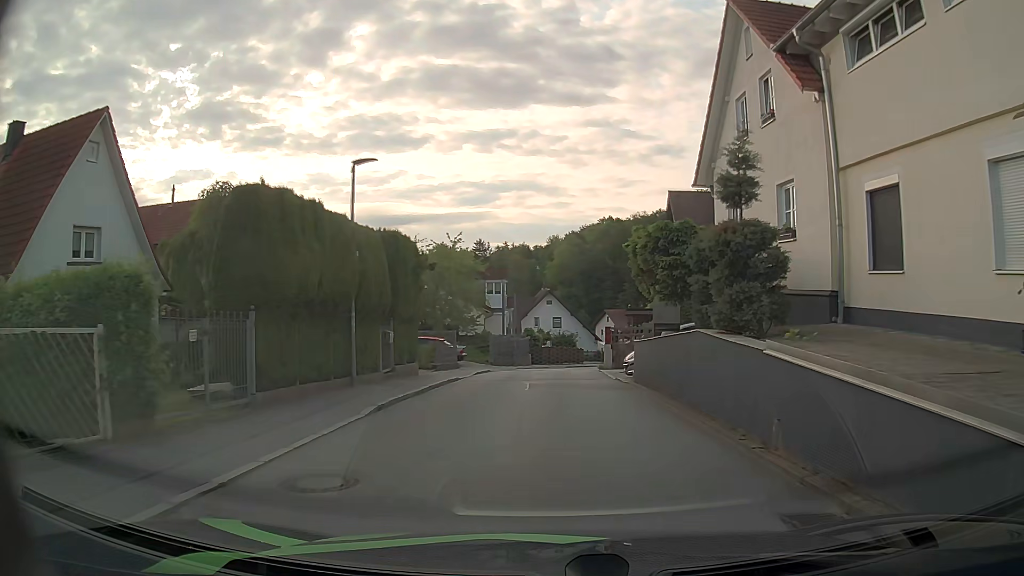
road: residential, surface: asphalt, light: Day
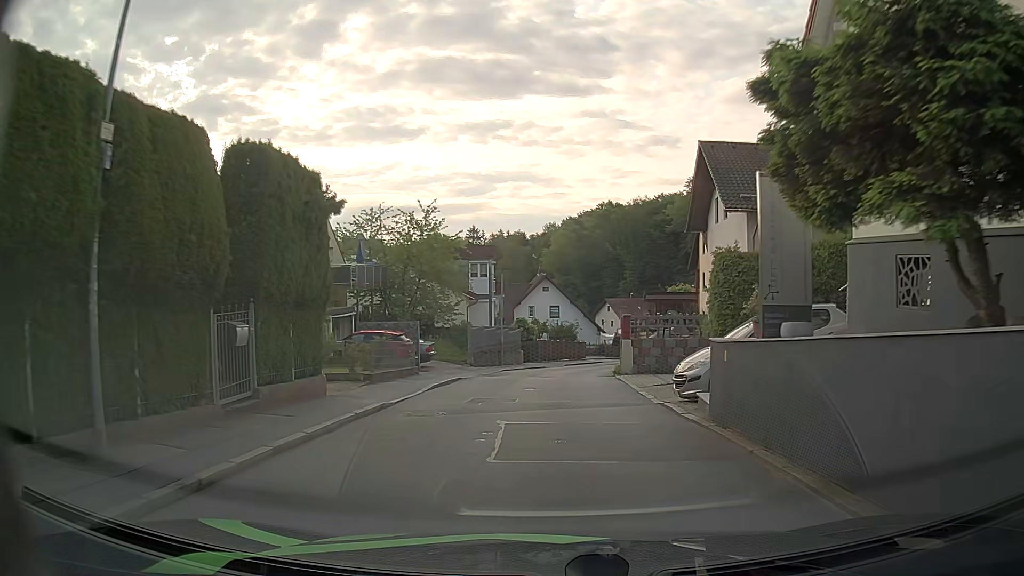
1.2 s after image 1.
(+0.1, +9.4) m; +1°
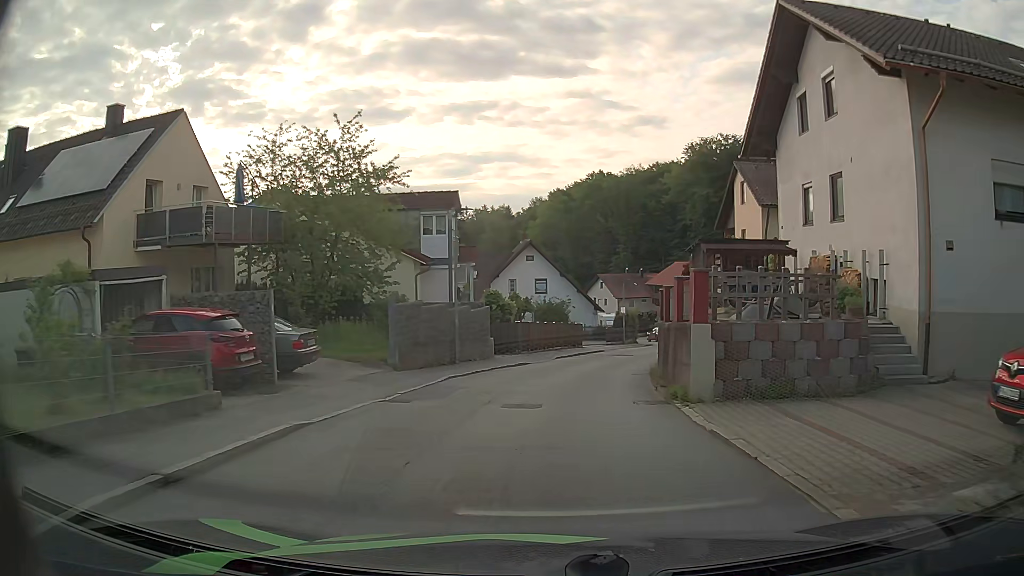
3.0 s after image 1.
(+0.1, +13.3) m; 0°
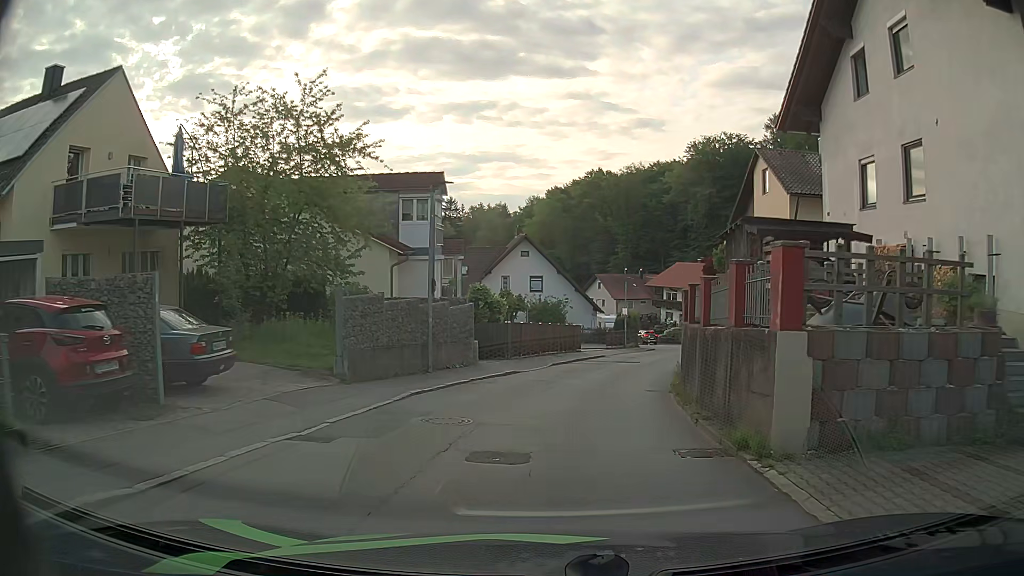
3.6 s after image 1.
(+0.1, +4.2) m; +2°
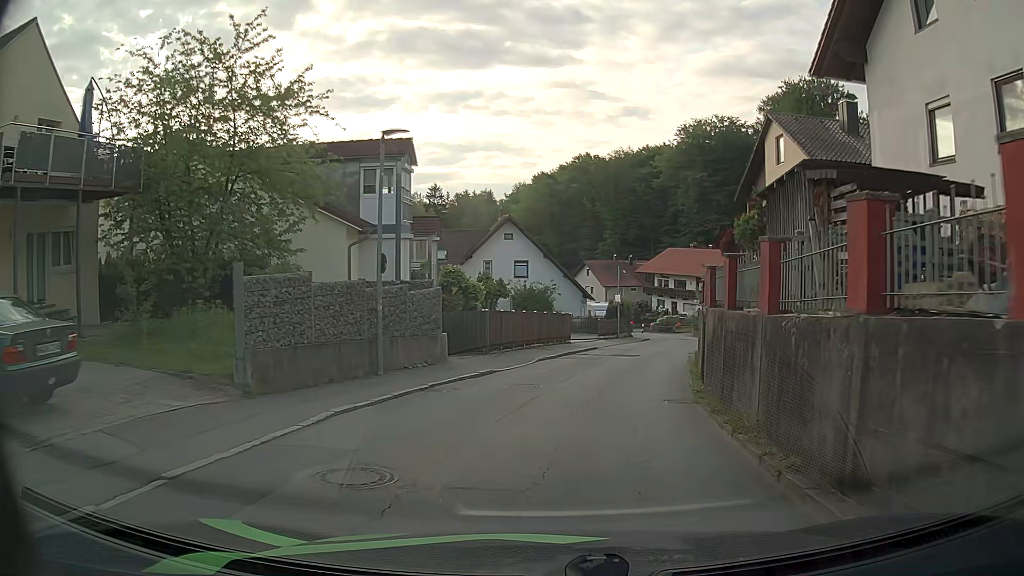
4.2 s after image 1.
(0.0, +4.1) m; +1°
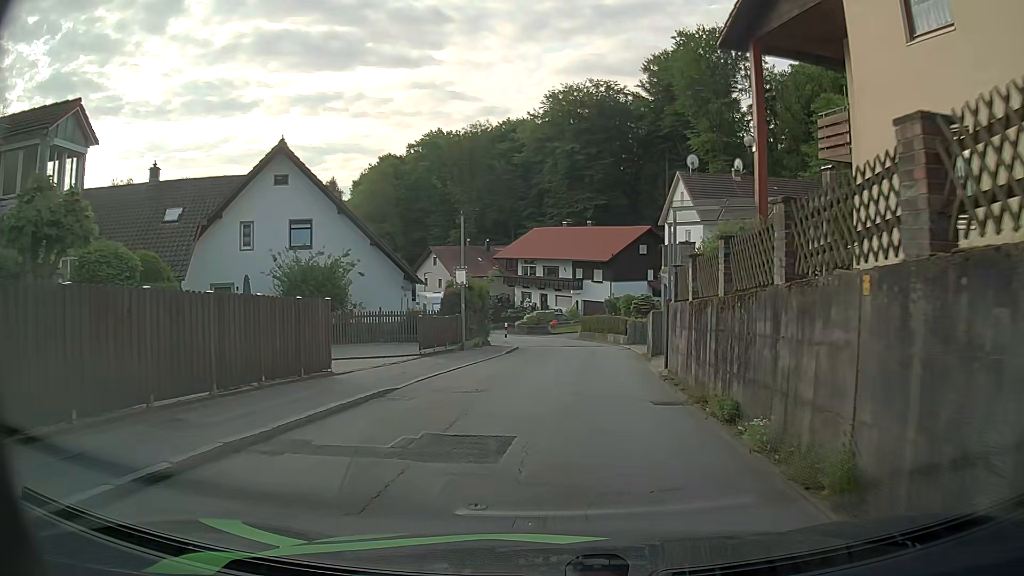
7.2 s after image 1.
(+2.1, +20.6) m; +10°
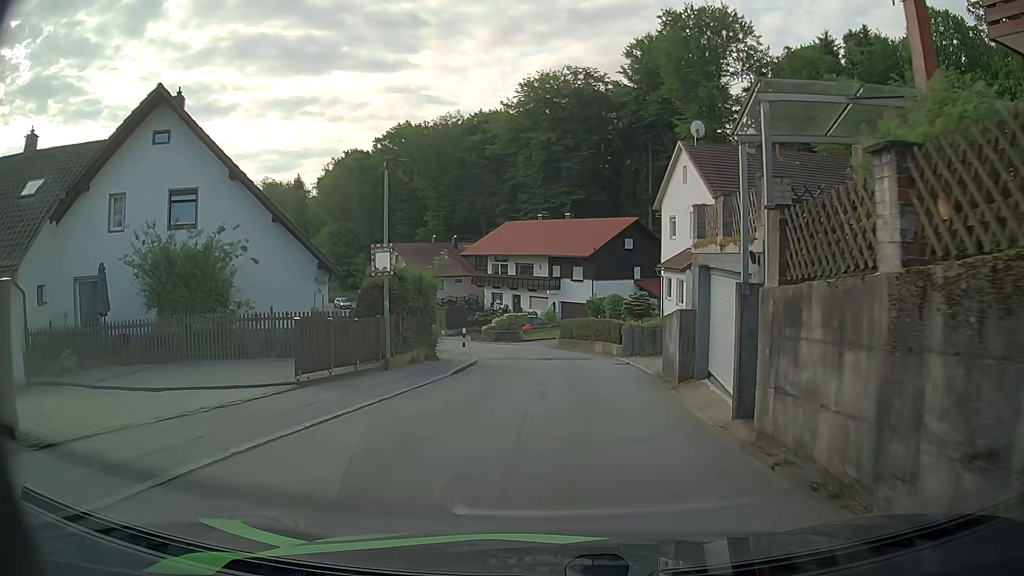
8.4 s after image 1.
(+0.3, +8.3) m; +3°
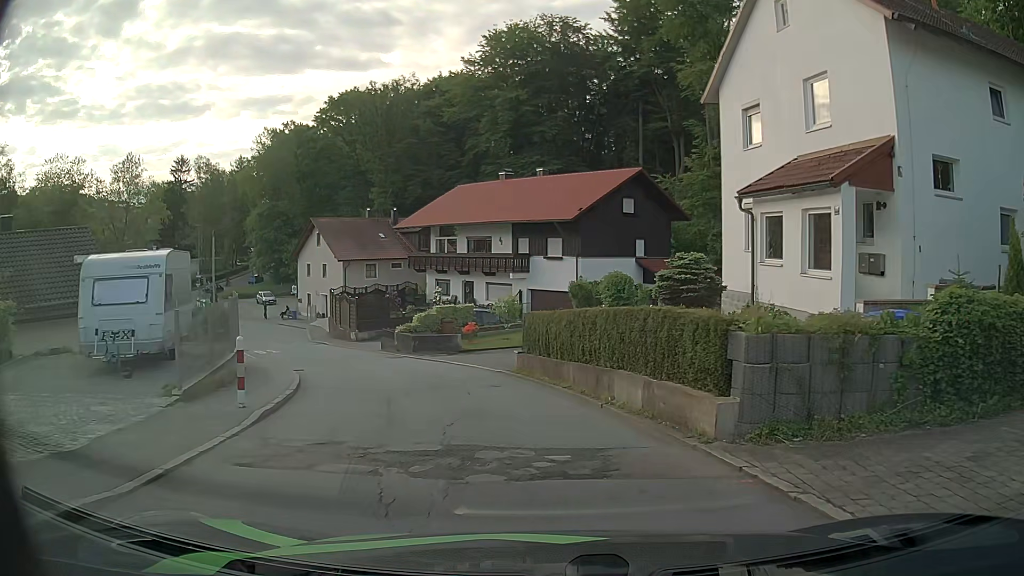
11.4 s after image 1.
(+0.8, +19.2) m; +3°
(-1, +10) (-4, +20) (-8, +28) (-14, +37) (-20, +45) (-26, +53) (-33, +60) (-40, +67) (-46, +74) (-51, +83) m
